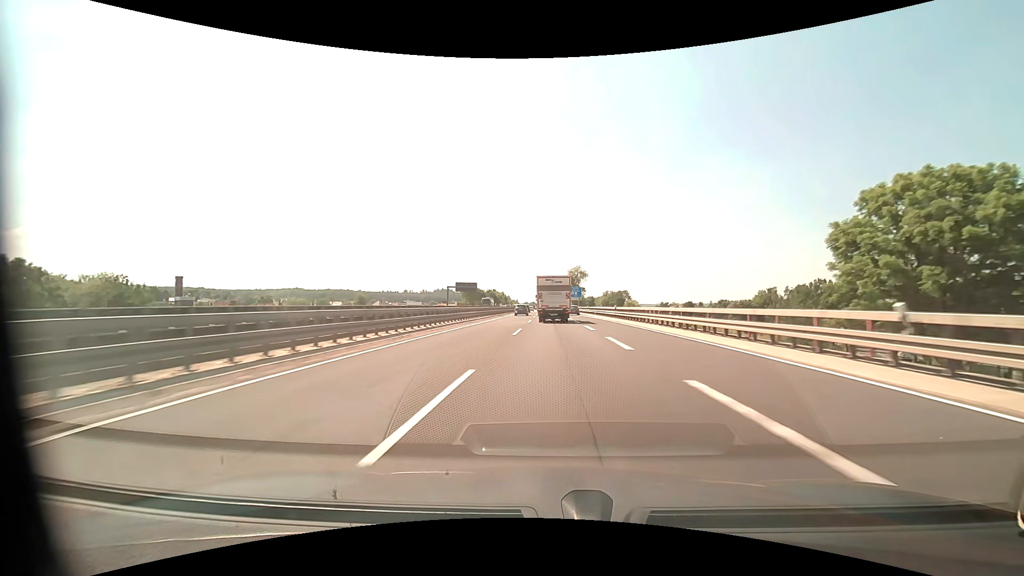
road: motorway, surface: asphalt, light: Day
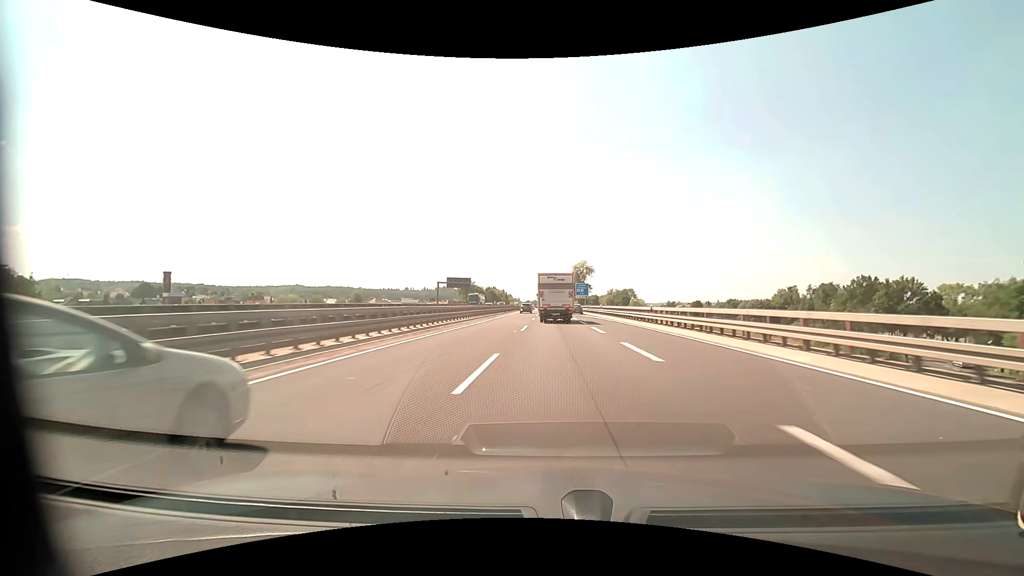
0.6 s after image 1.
(-0.1, +14.9) m; 0°
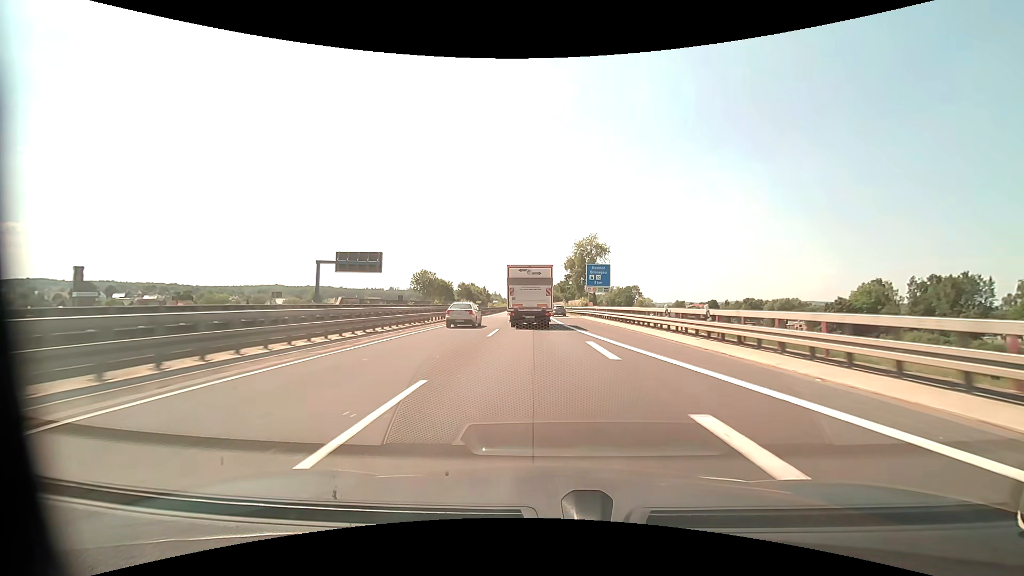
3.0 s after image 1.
(+0.9, +58.4) m; +1°
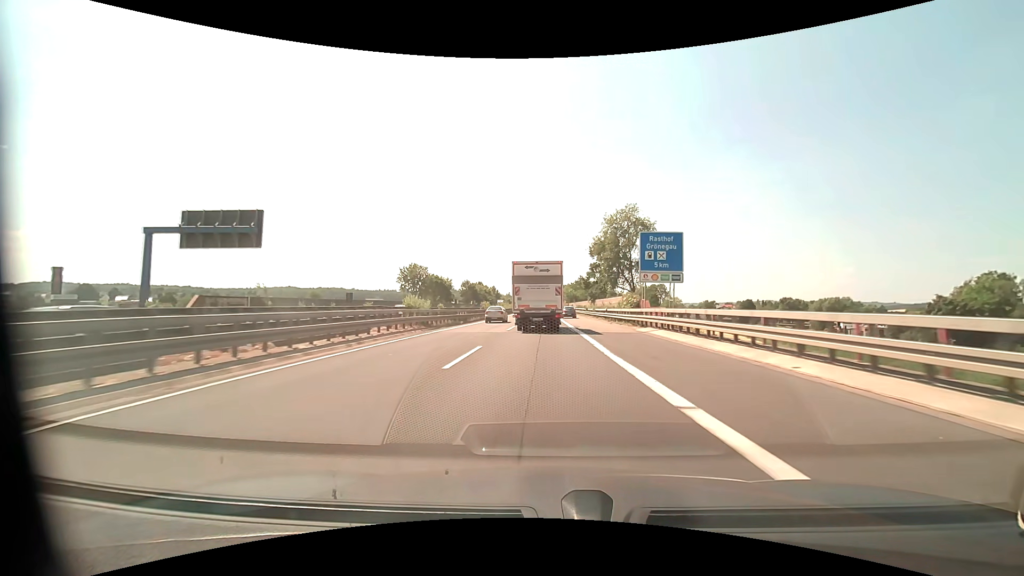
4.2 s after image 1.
(-0.4, +28.6) m; -2°
